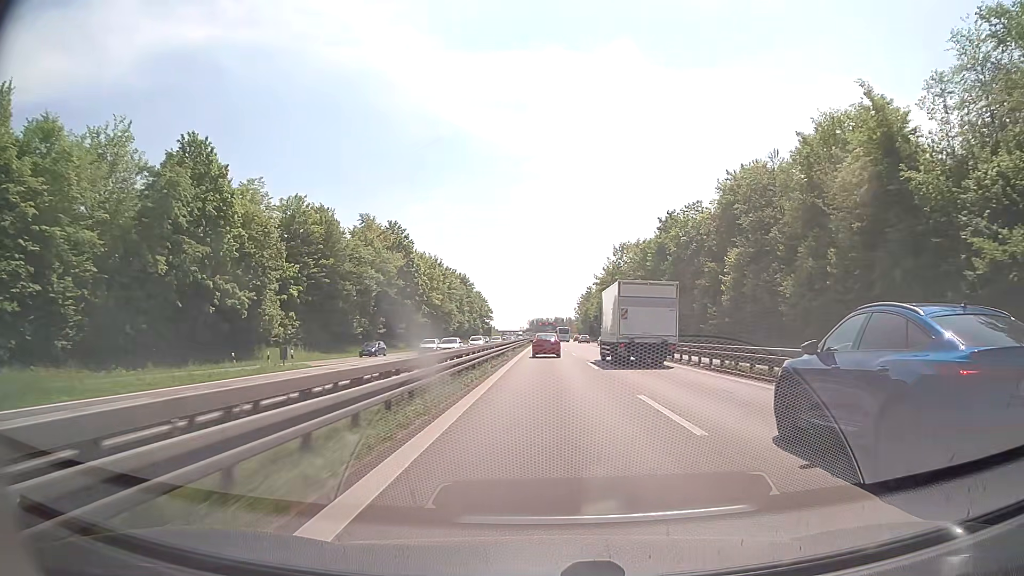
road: trunk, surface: asphalt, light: Day
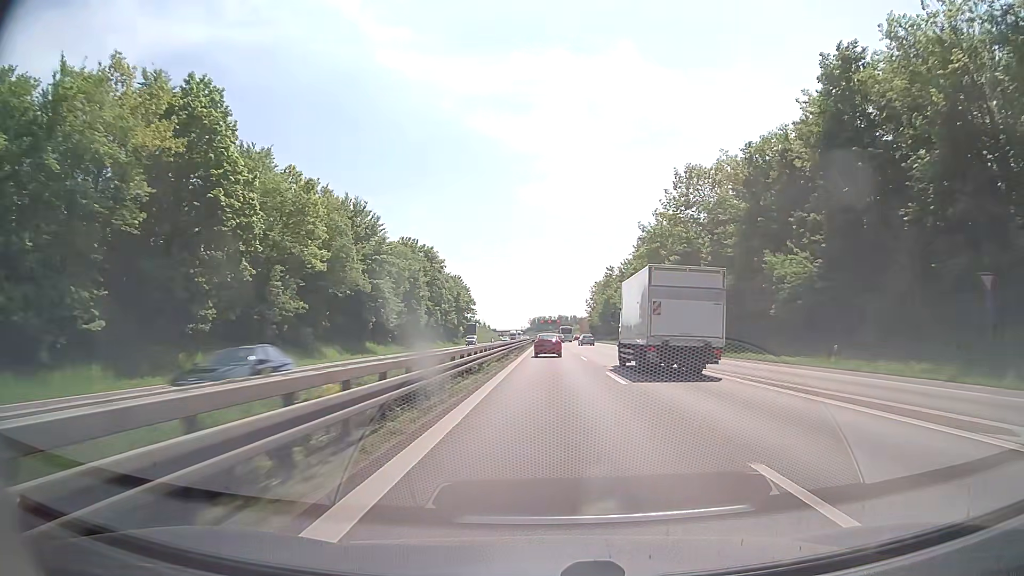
(0.0, +60.8) m; 0°
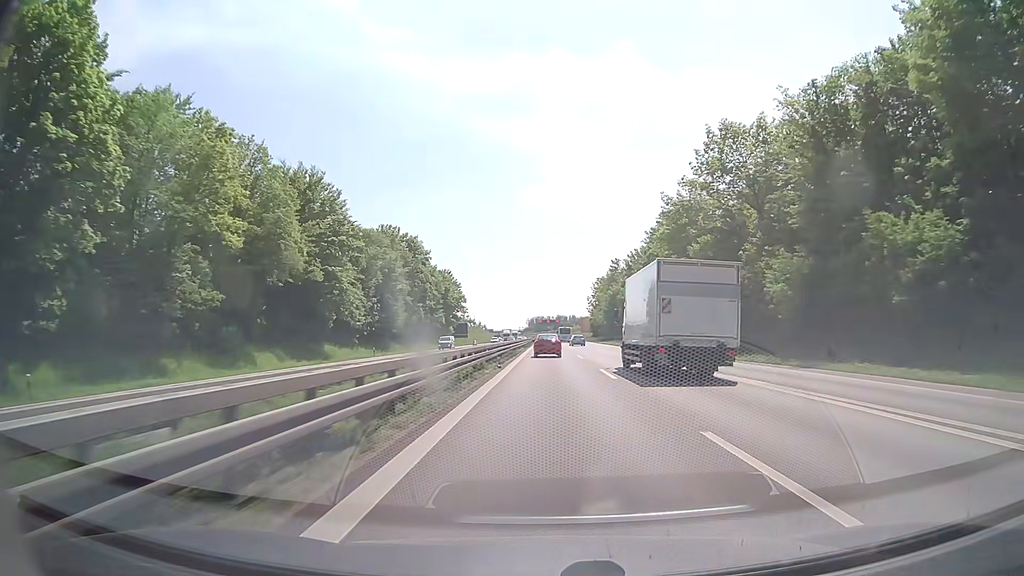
(0.0, +15.4) m; 0°
(0, +10) (0, +20) (0, +30) (0, +40) (0, +50) (0, +60) (0, +70) (0, +80) (0, +90) (0, +100) m
